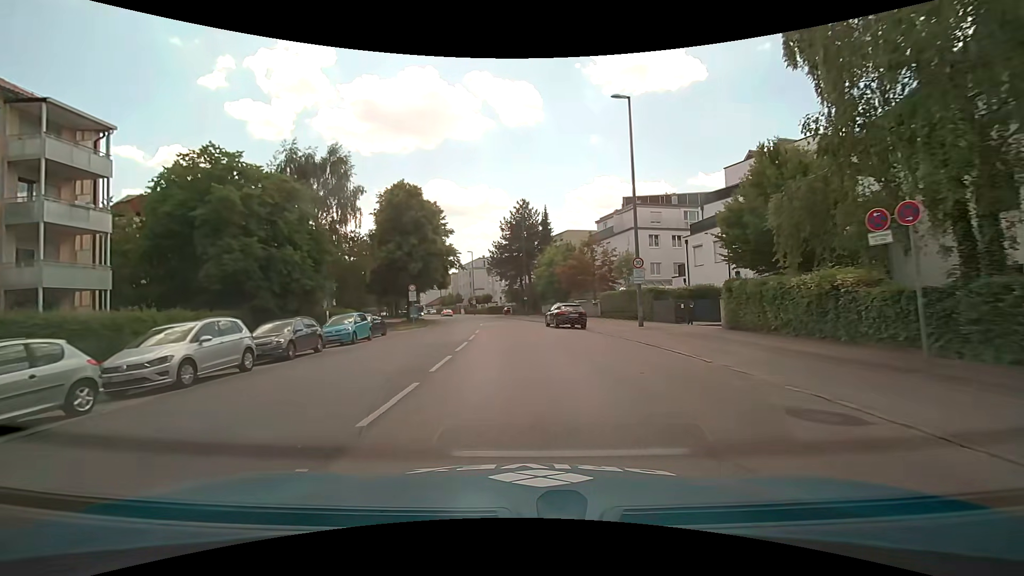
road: secondary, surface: asphalt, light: Day
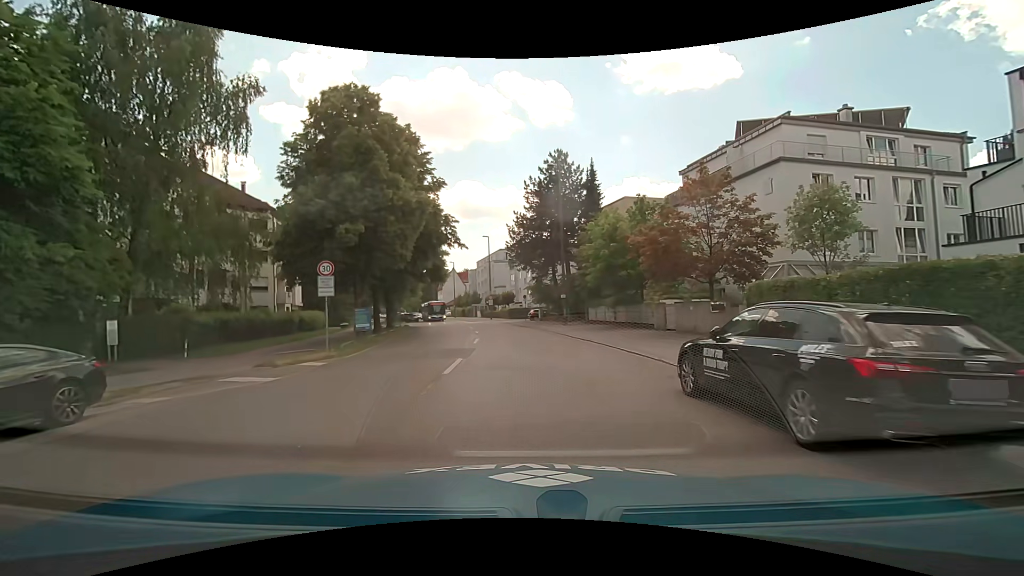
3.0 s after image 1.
(-0.6, +23.1) m; -3°
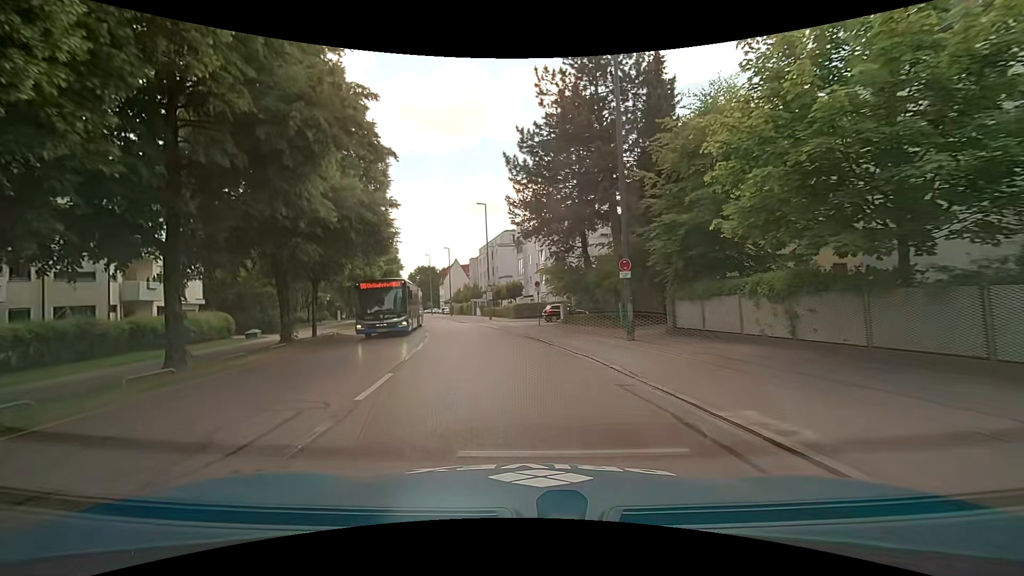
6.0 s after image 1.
(+0.1, +21.4) m; -1°
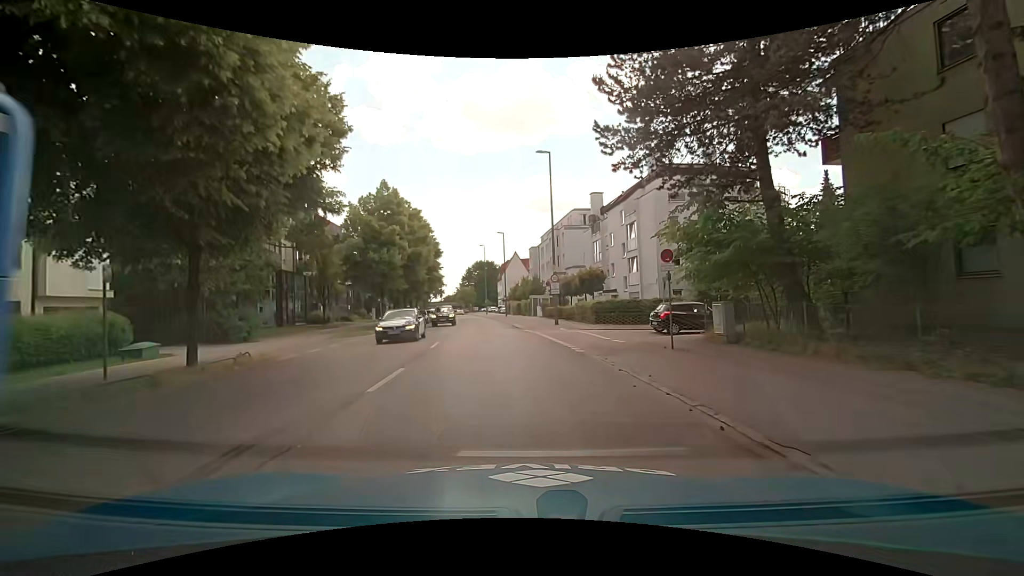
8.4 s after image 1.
(-1.2, +17.6) m; -6°
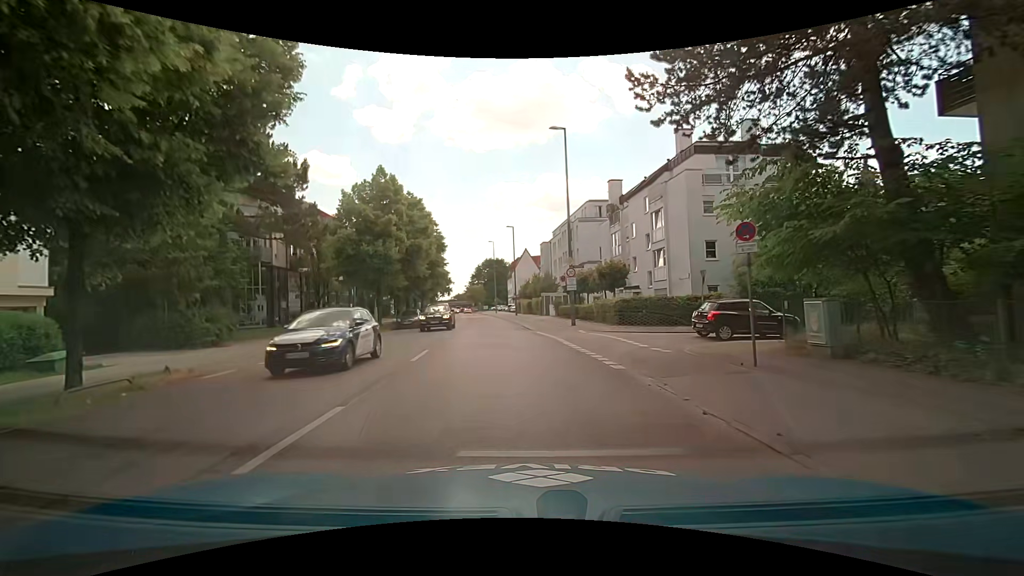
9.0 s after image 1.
(-0.1, +4.5) m; -1°
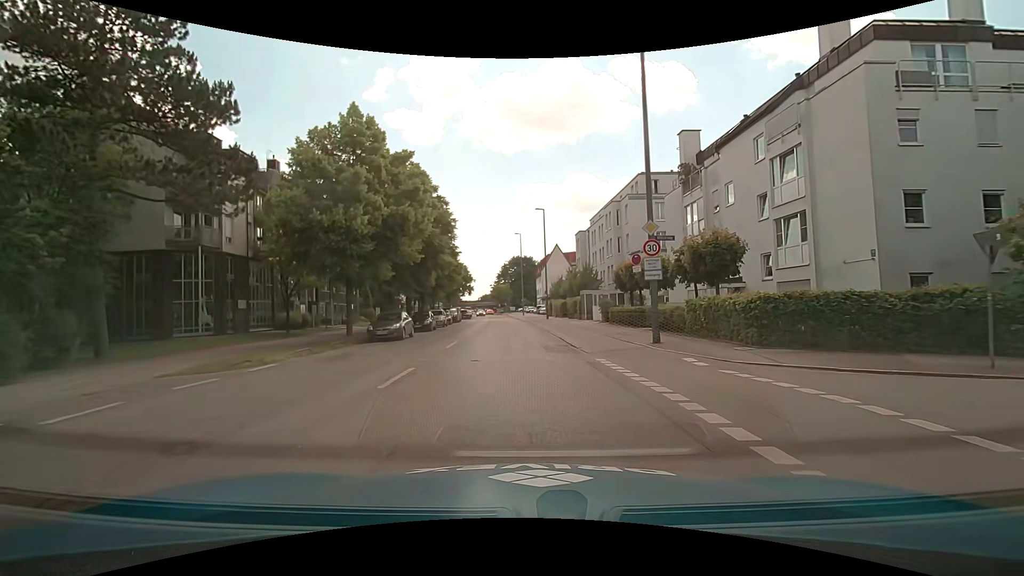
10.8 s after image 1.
(-0.6, +13.4) m; -3°
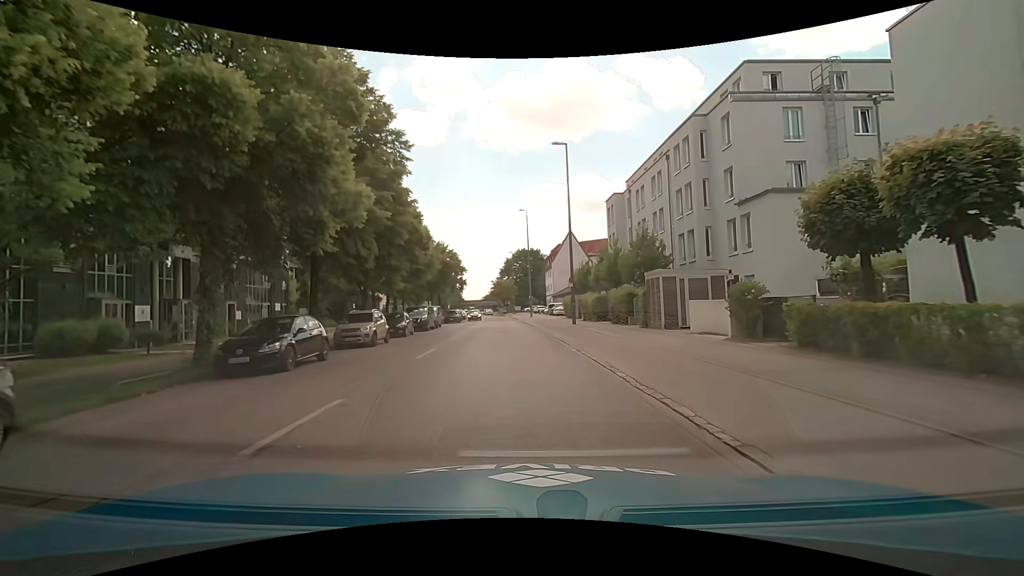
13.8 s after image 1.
(-0.6, +22.3) m; -3°
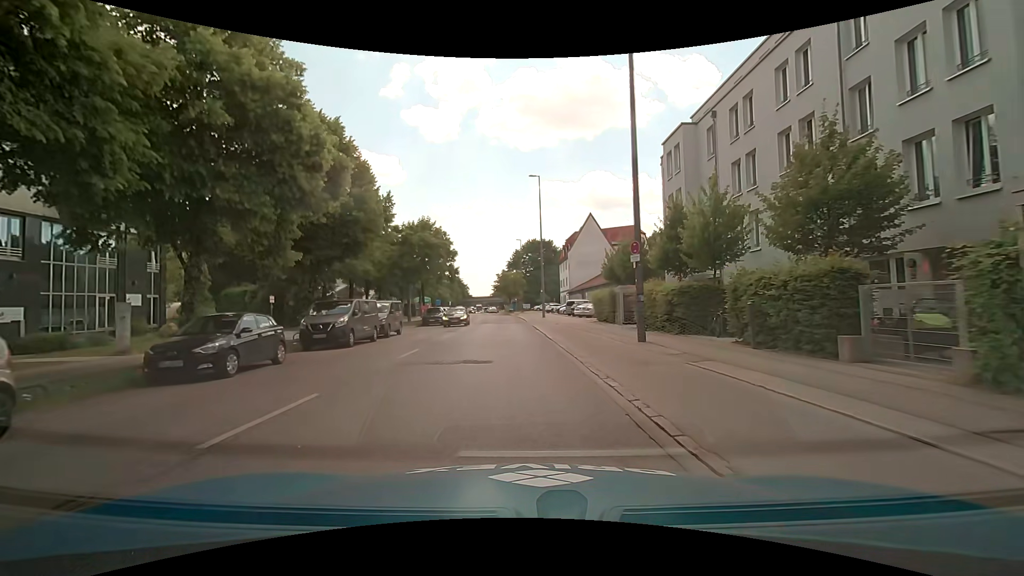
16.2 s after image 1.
(+0.5, +17.9) m; +1°
(0, +10) (-1, +20) (-1, +30) (-1, +40) (-2, +50) (-2, +60) (-3, +70) (-4, +80) (-5, +90) (-6, +100) m
